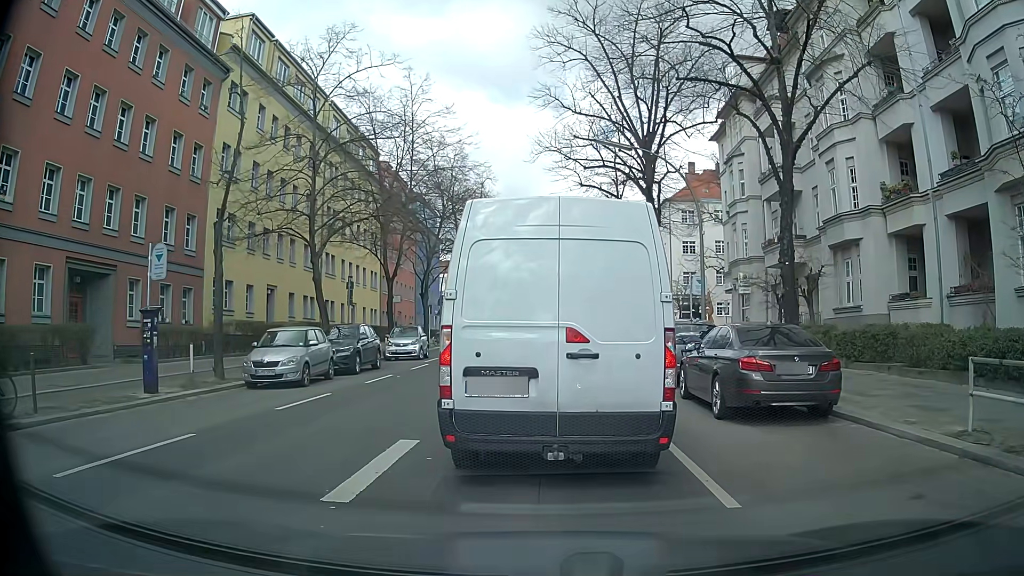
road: secondary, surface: asphalt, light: Day
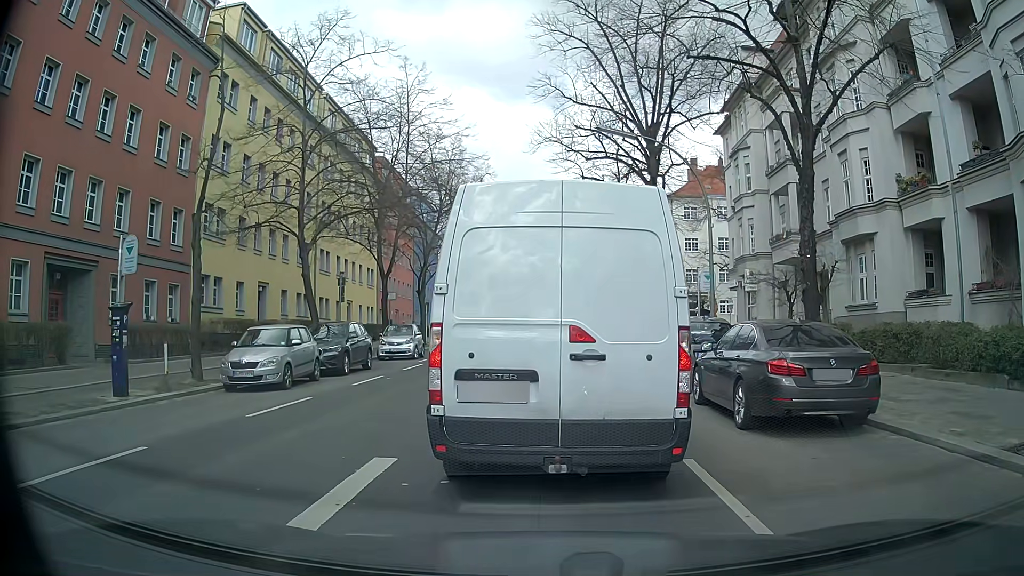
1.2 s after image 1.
(0.0, +1.2) m; 0°
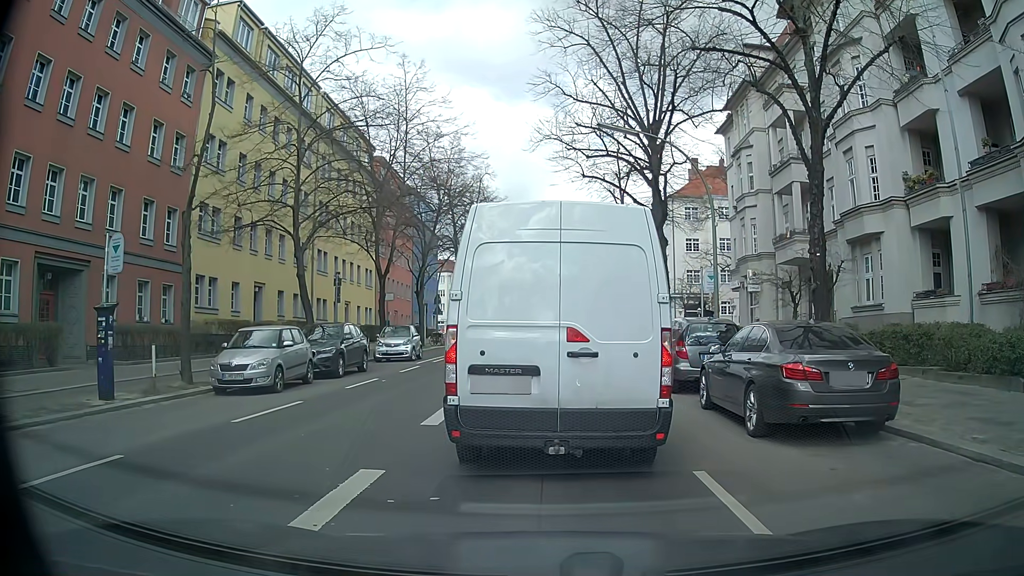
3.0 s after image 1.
(0.0, +0.5) m; 0°
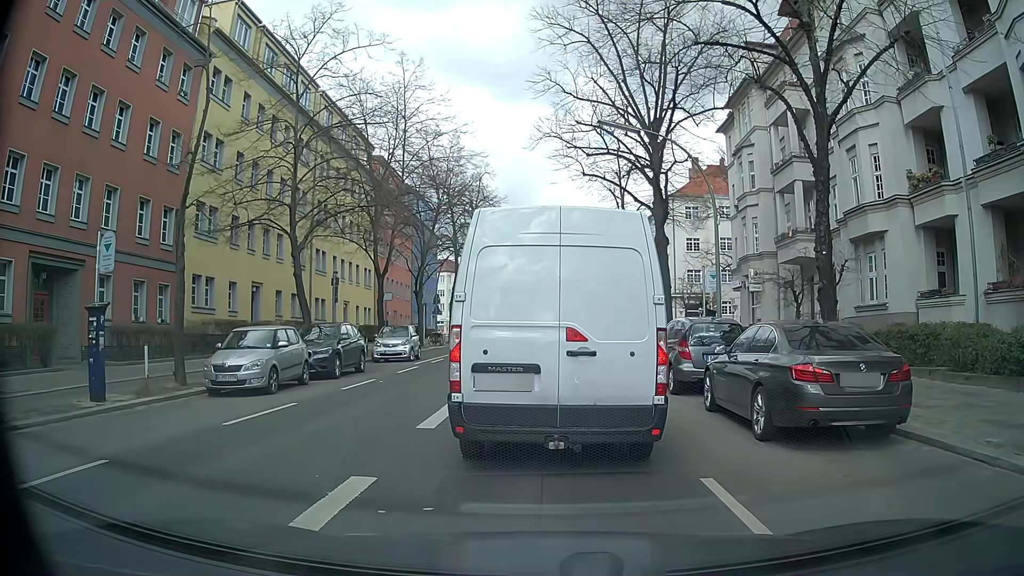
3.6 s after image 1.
(0.0, +0.3) m; 0°
